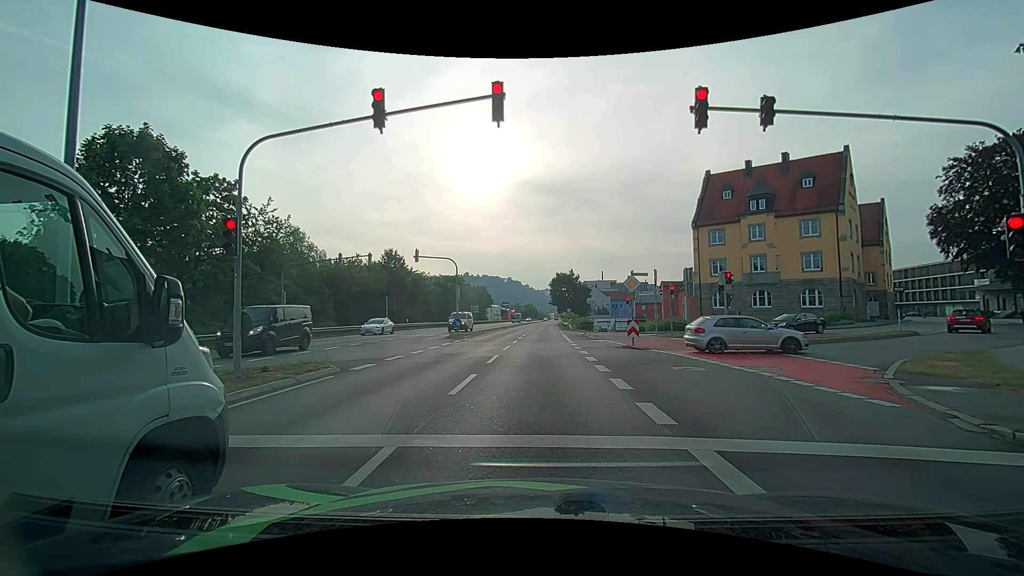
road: primary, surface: asphalt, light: Day
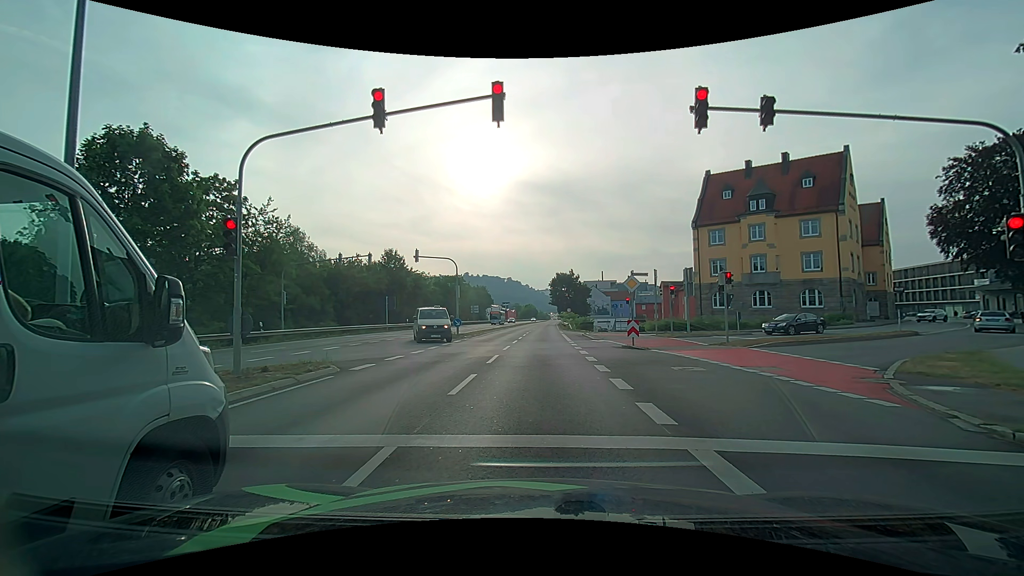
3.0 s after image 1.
(0.0, 0.0) m; 0°
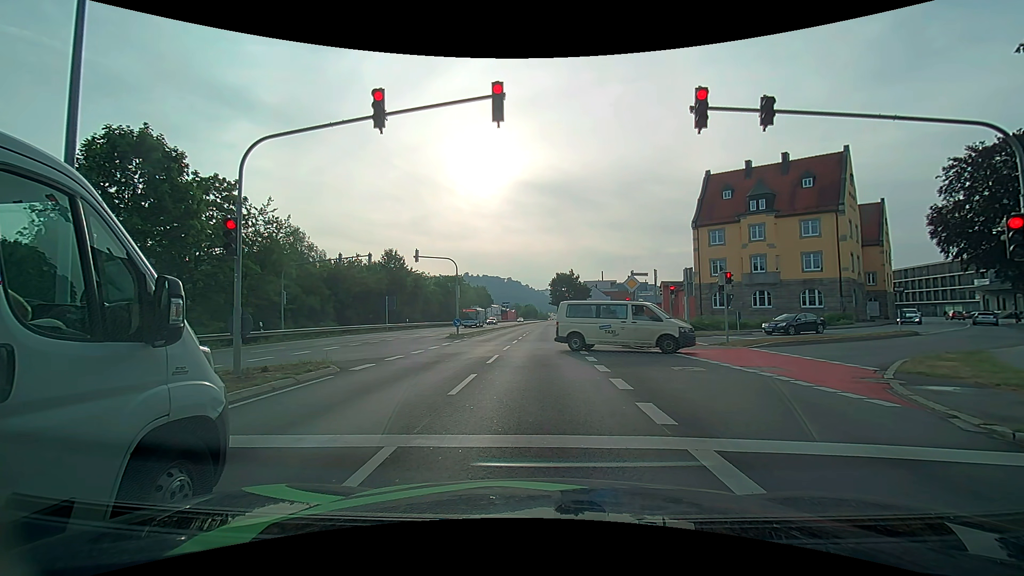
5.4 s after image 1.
(0.0, 0.0) m; 0°
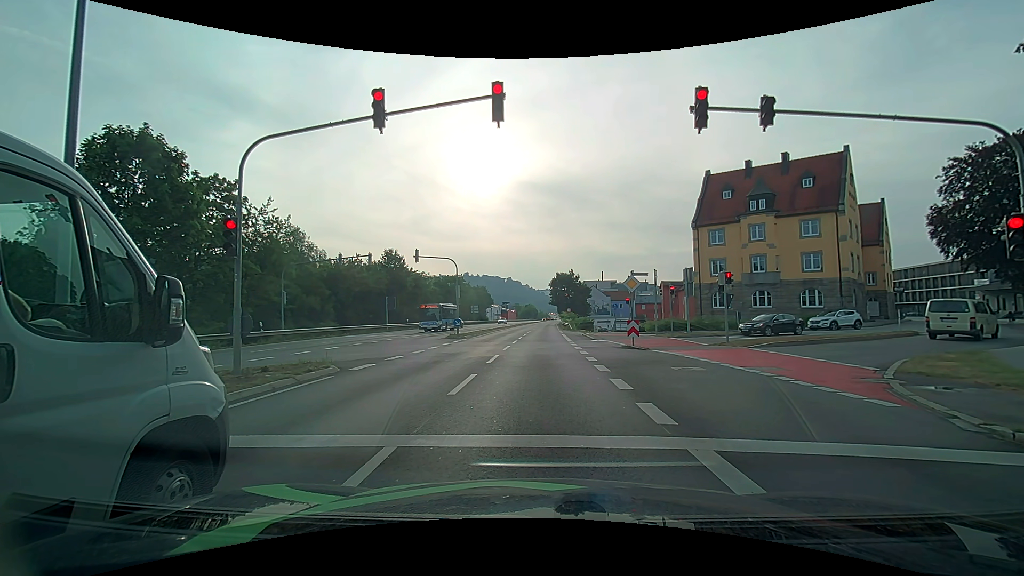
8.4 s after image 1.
(0.0, 0.0) m; 0°
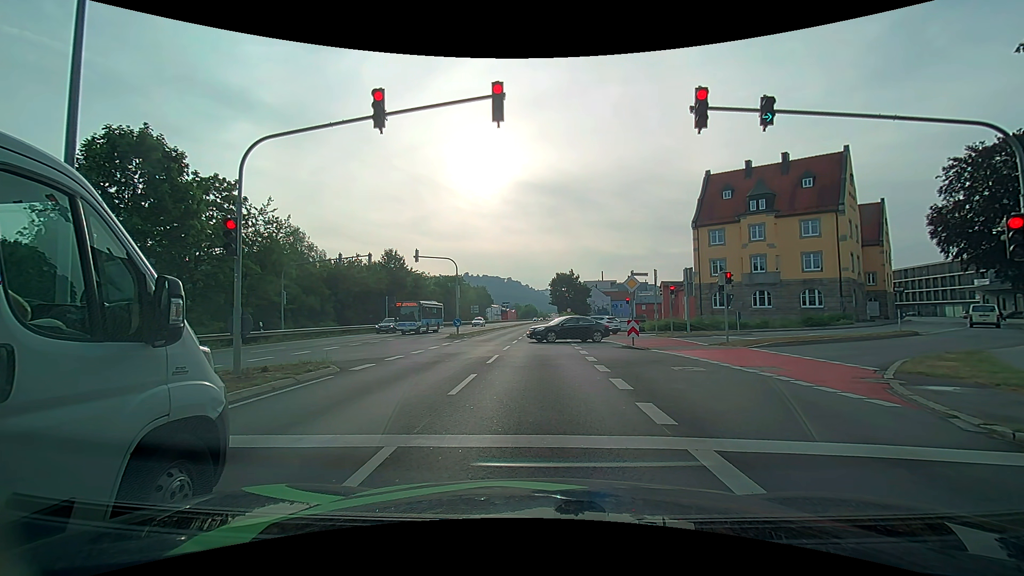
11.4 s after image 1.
(0.0, 0.0) m; 0°
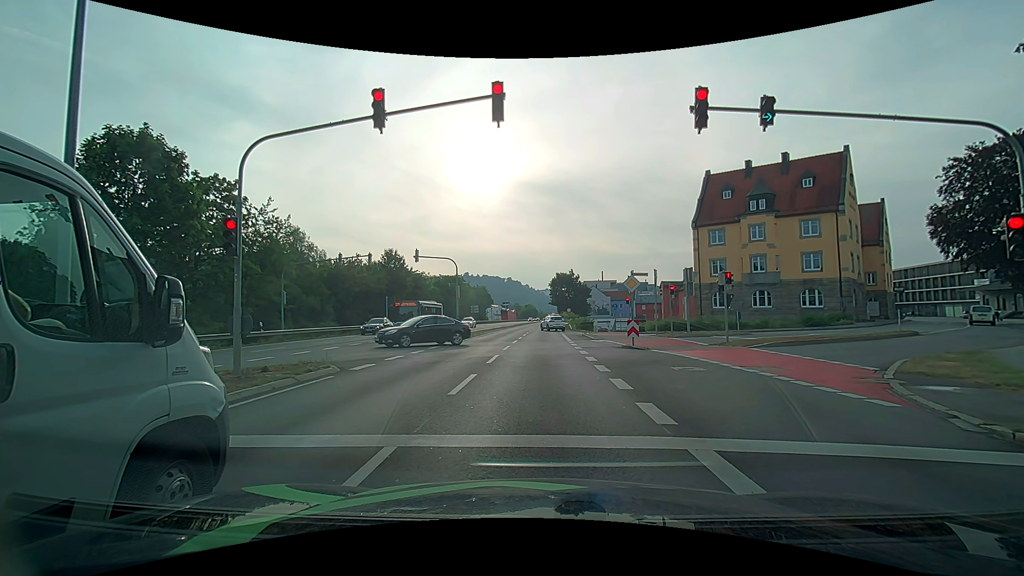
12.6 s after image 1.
(0.0, 0.0) m; 0°
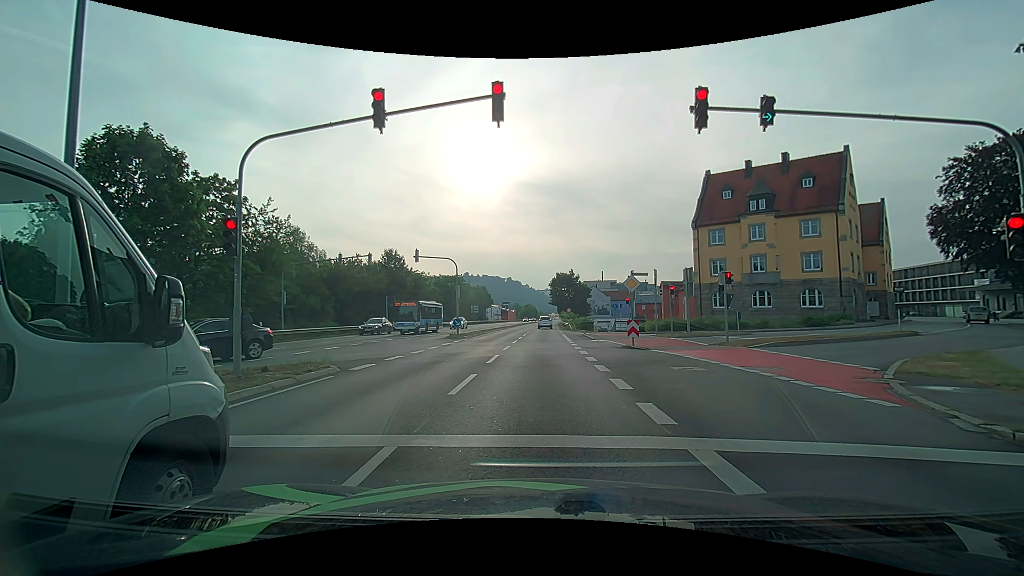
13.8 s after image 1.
(0.0, 0.0) m; 0°
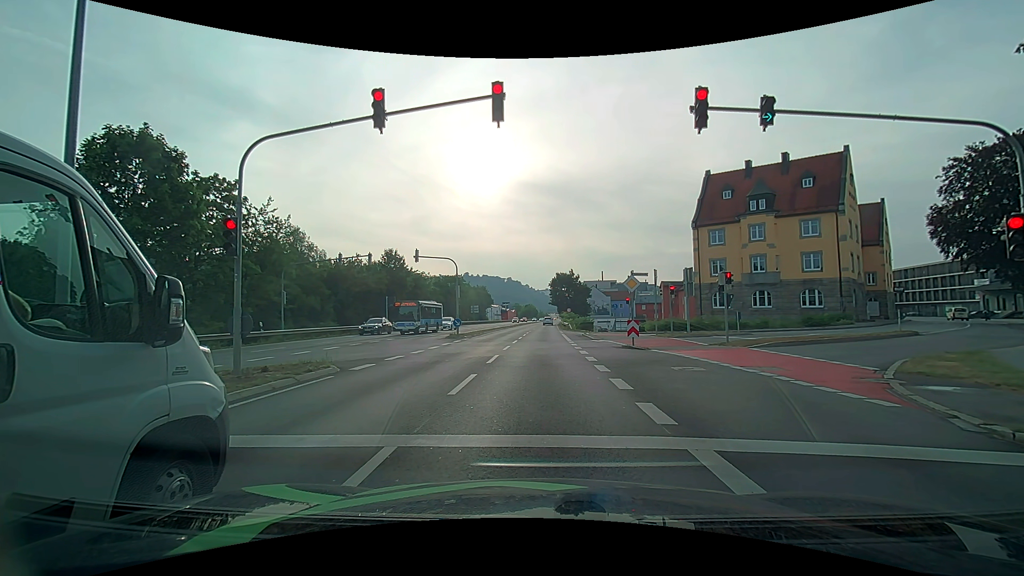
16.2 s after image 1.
(0.0, 0.0) m; 0°
(0, +10) (0, +20) (0, +30) (-1, +40) (-1, +50) (-1, +60) (0, +70) (0, +80) (0, +90) (0, +100) m
